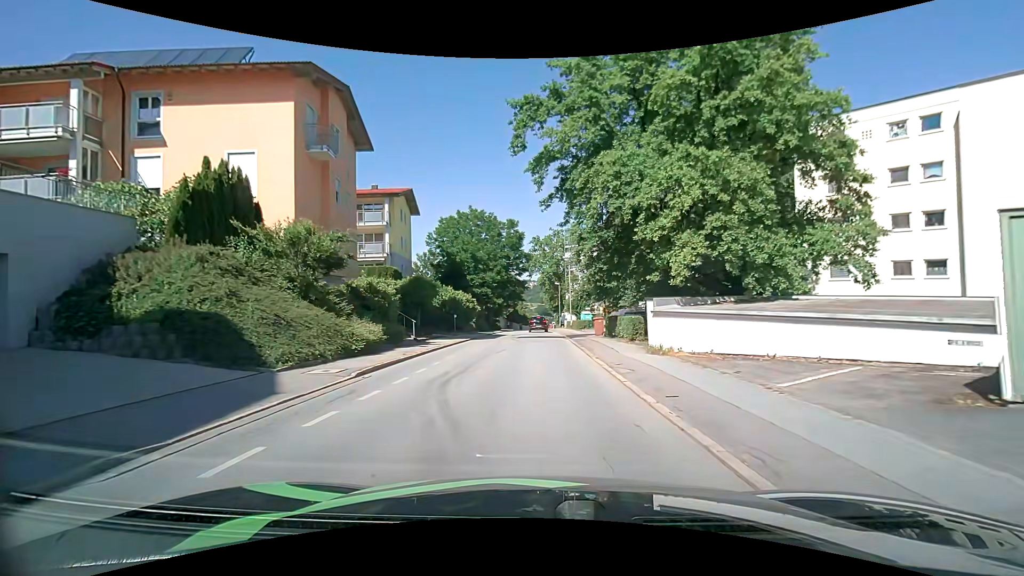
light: Day
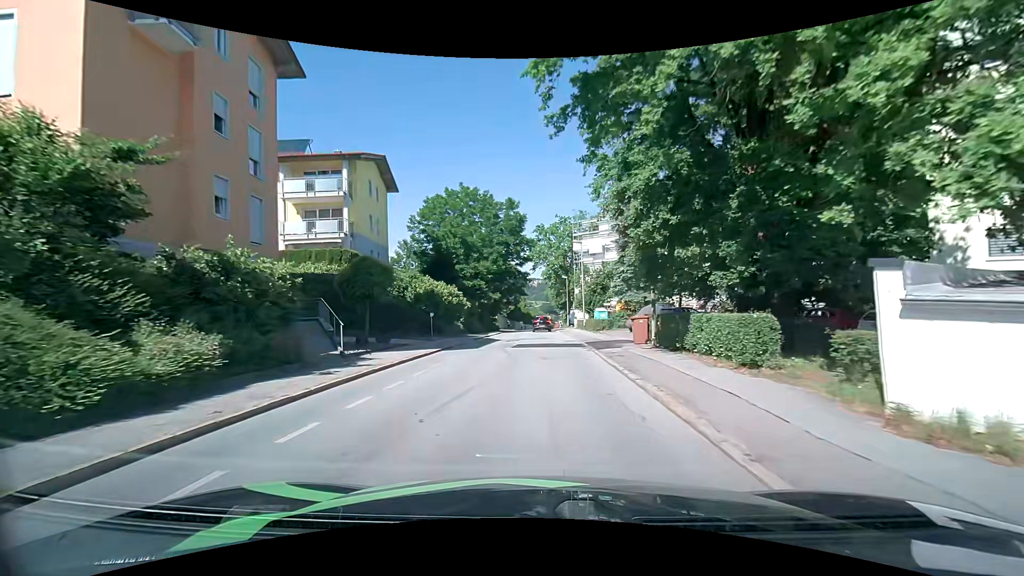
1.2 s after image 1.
(0.0, +10.9) m; -1°
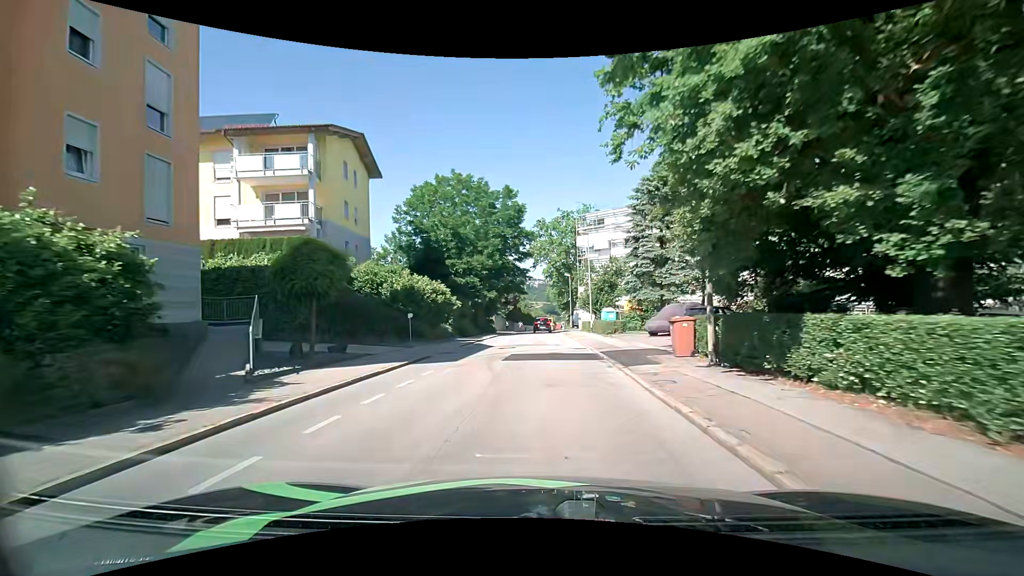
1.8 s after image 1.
(0.0, +5.5) m; 0°
(0, +10) (0, +20) (0, +30) (0, +40) (+1, +50) (+1, +60) (+1, +70) (+1, +80) (+1, +90) (+2, +100) m
